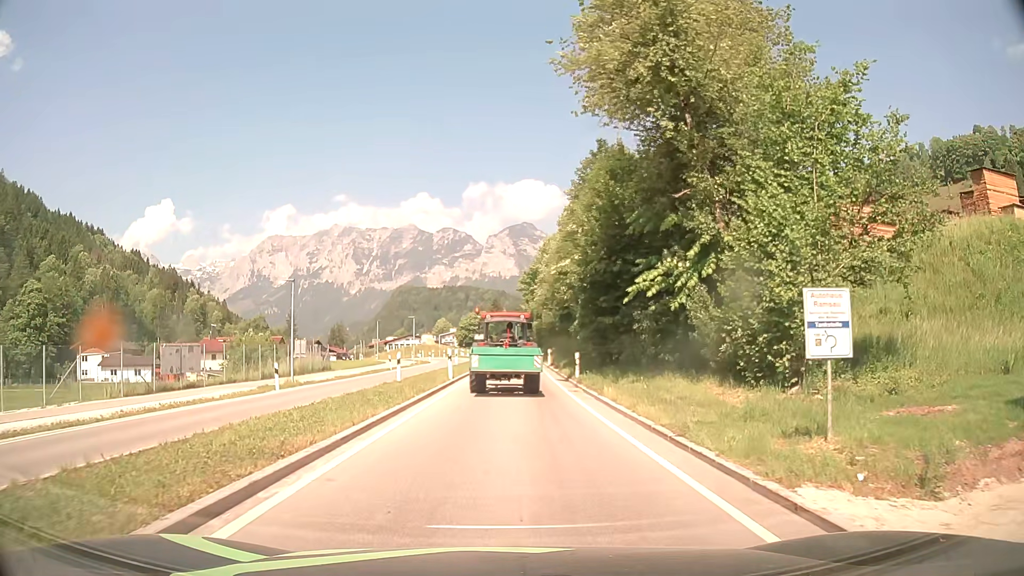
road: primary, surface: asphalt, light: Day
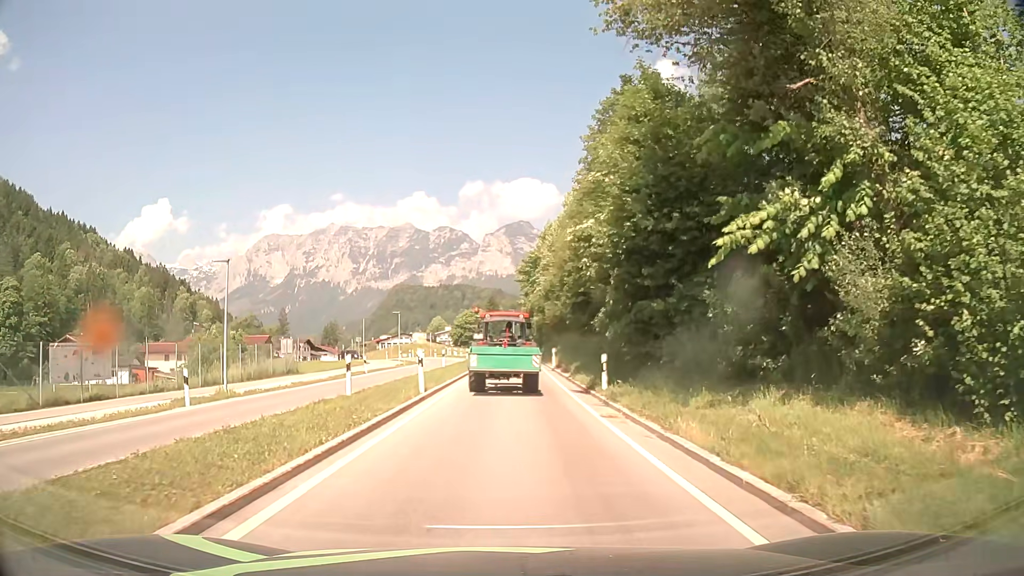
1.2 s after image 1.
(0.0, +7.9) m; +1°
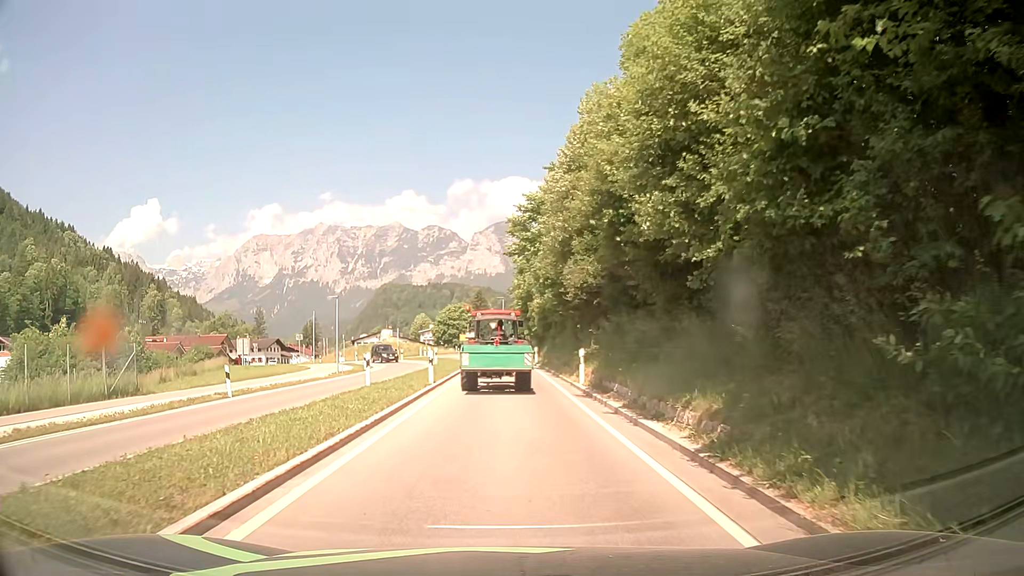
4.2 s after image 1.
(+0.1, +20.3) m; +1°
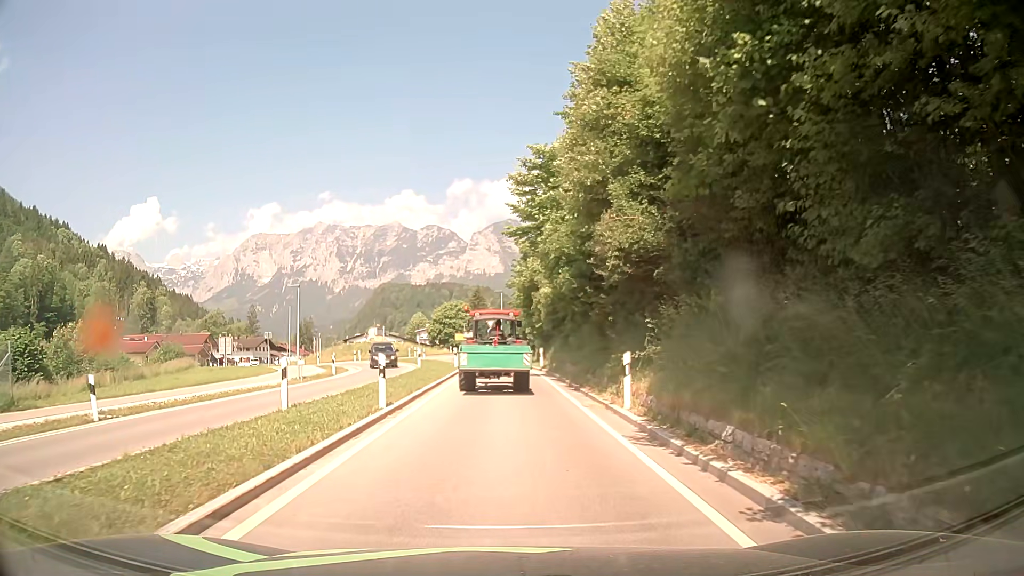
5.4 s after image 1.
(-0.1, +8.3) m; 0°
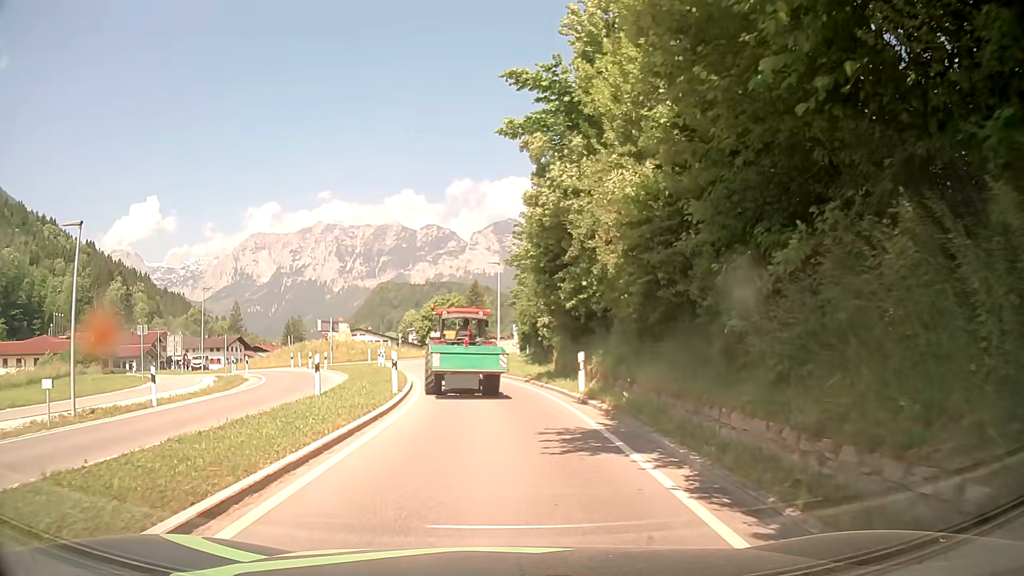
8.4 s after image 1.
(-0.3, +20.4) m; -1°
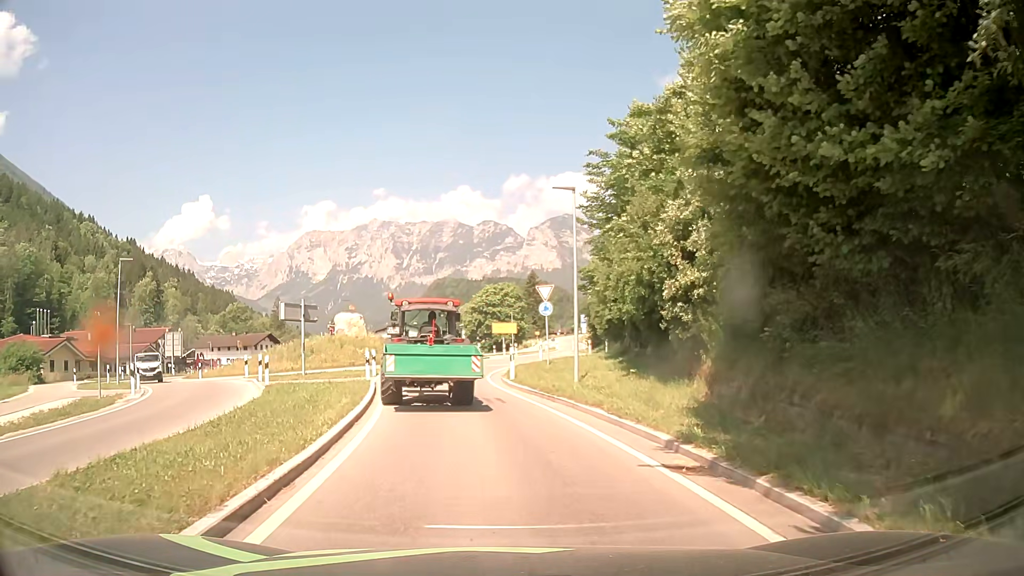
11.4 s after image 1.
(-0.5, +17.8) m; -4°
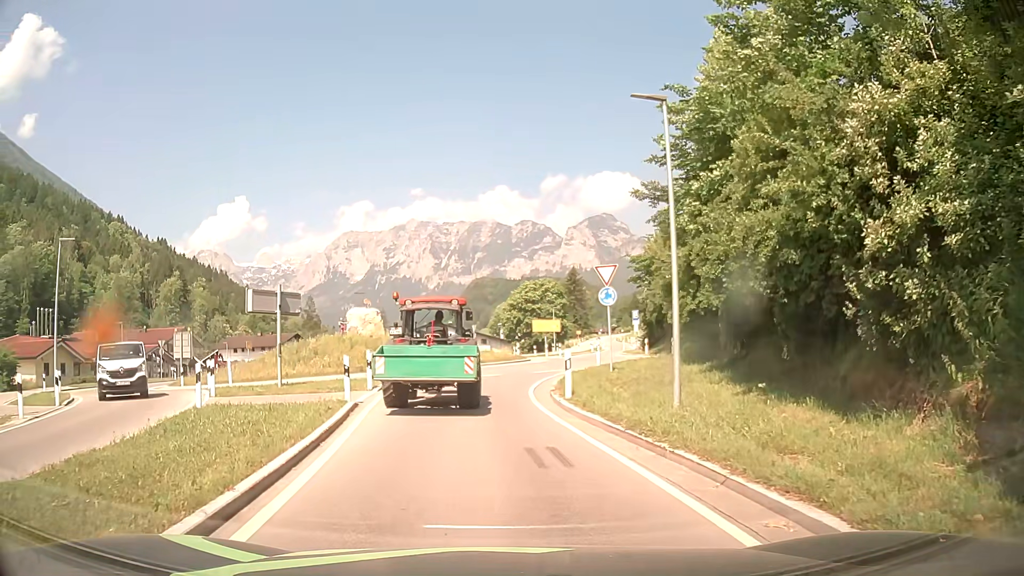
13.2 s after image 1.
(-0.2, +8.0) m; -5°
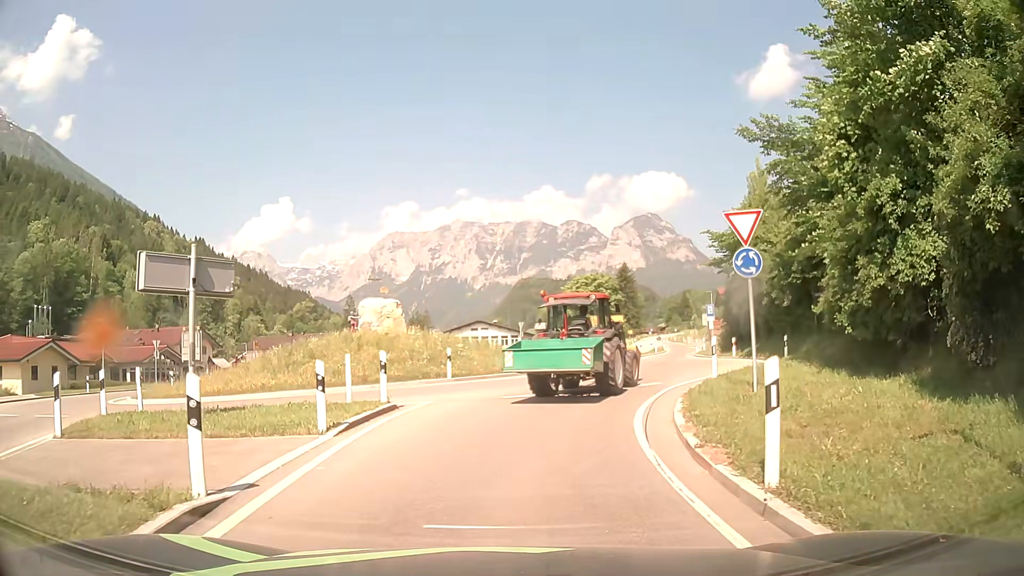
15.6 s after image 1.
(-0.2, +9.6) m; -2°
(0, +10) (+2, +20) (+5, +29) (+8, +39) (+10, +49) (+13, +58) (+16, +68) (+19, +77) (+21, +87) (+24, +97) m
